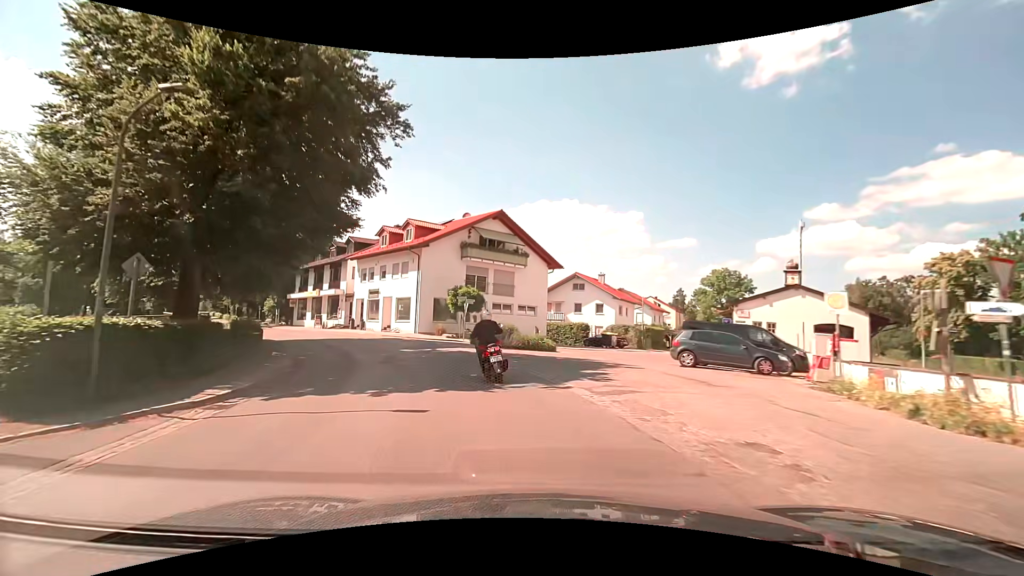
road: secondary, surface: asphalt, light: Day
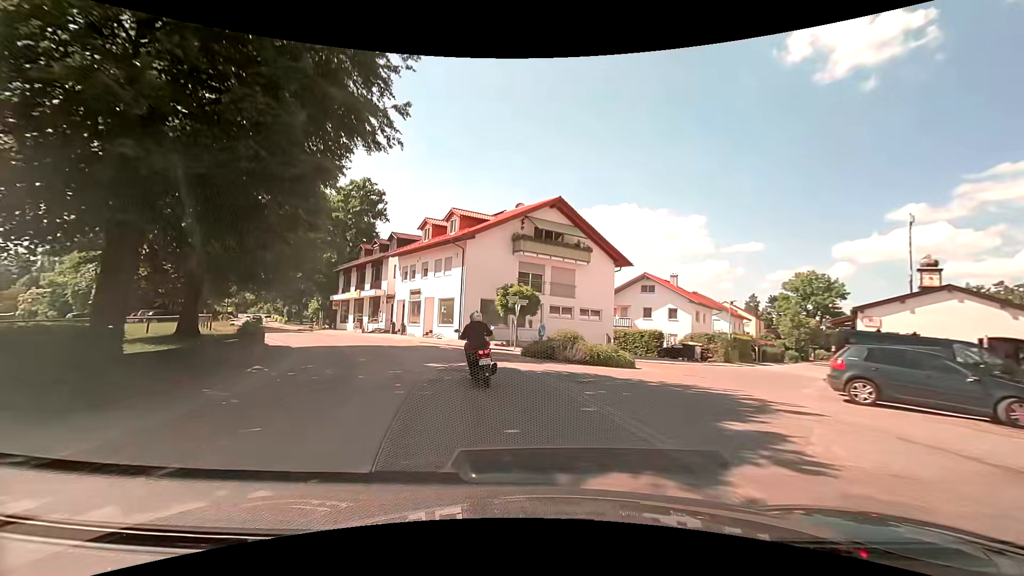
(-0.3, +6.3) m; -7°
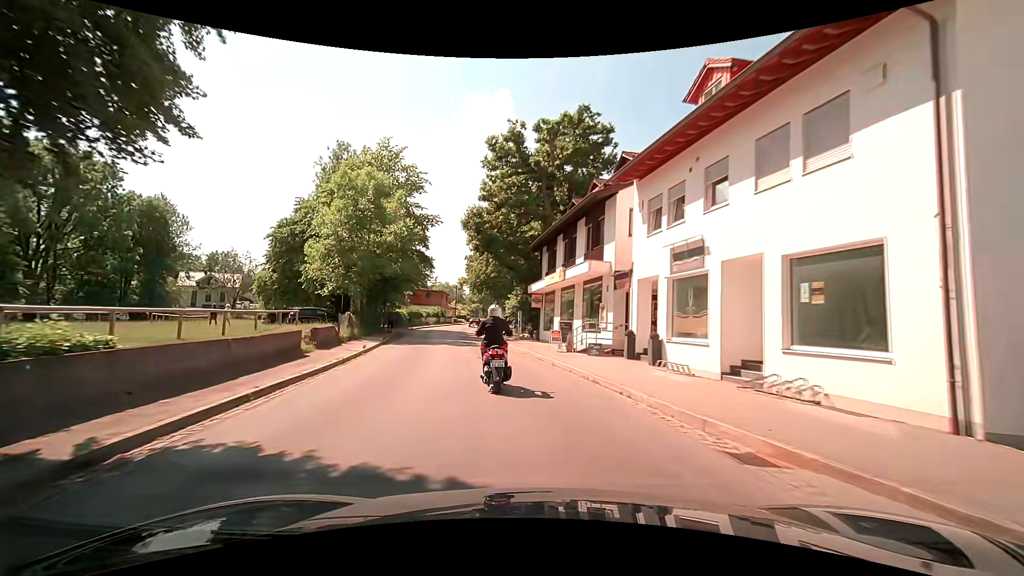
(-6.0, +24.4) m; -27°
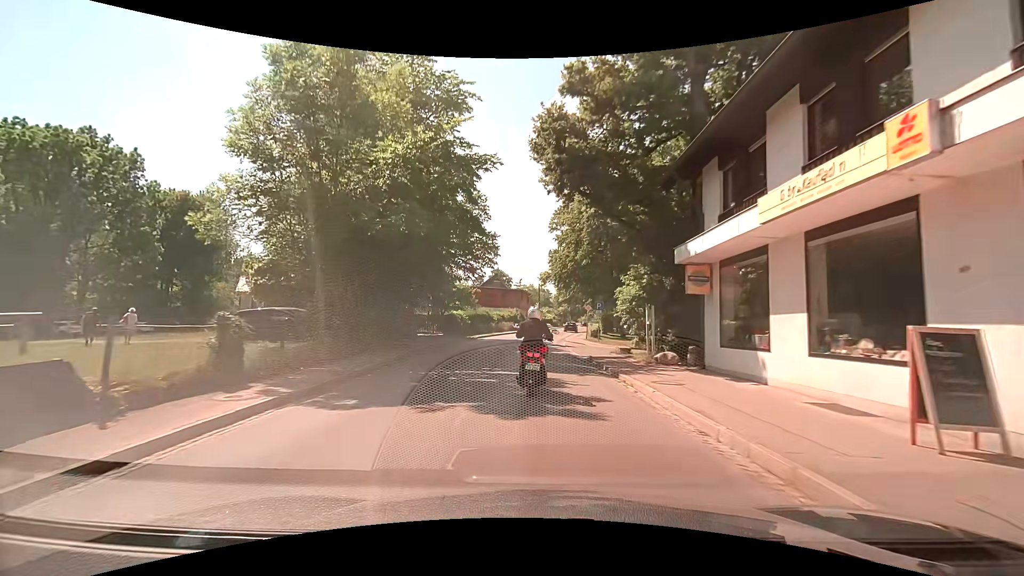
(-1.9, +18.1) m; -10°
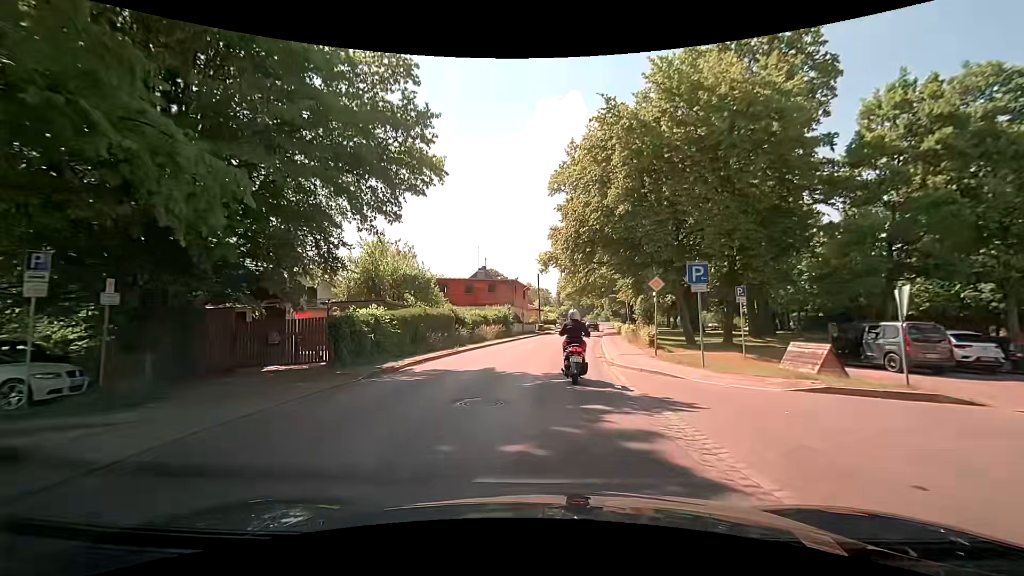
(-0.1, +22.9) m; 0°
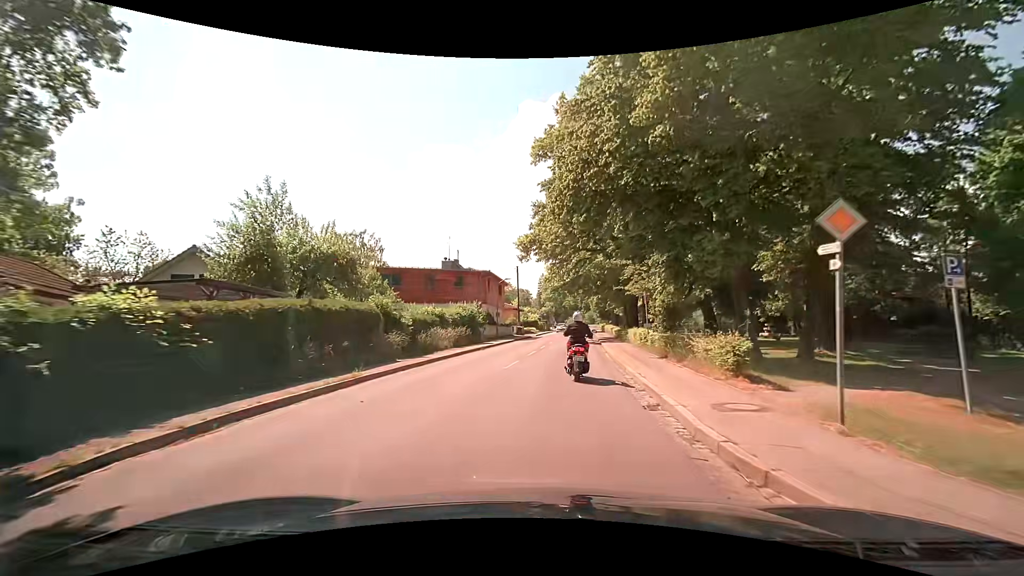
(+0.2, +11.7) m; +2°
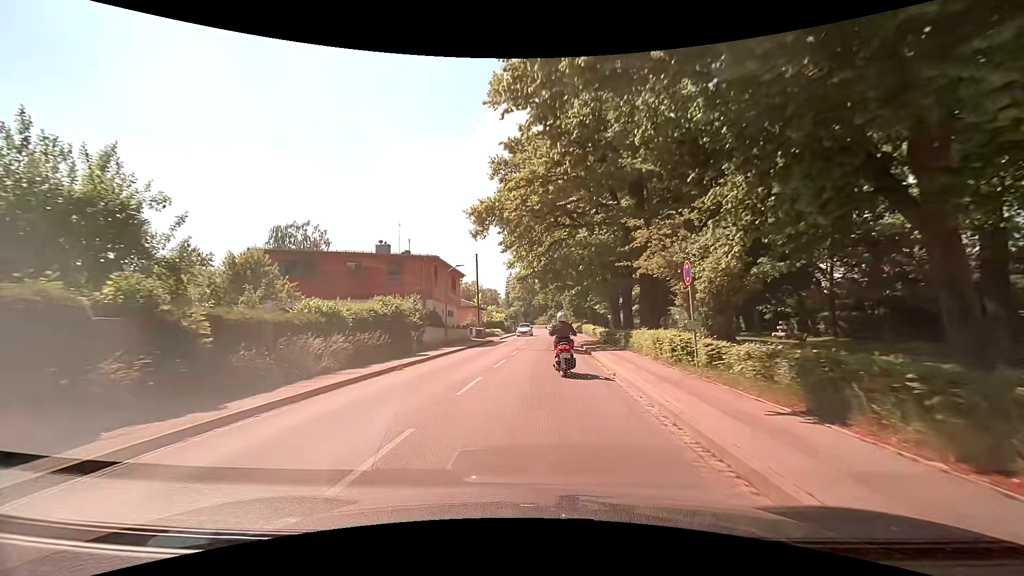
(+0.4, +11.6) m; +3°
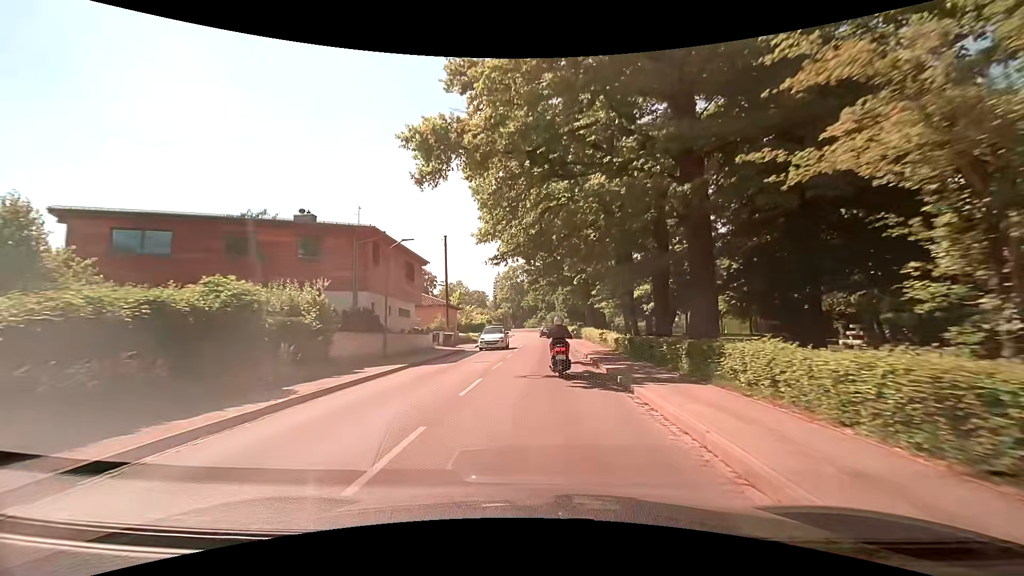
(+0.1, +12.0) m; +1°
(0, +10) (0, +20) (0, +30) (0, +40) (0, +50) (0, +60) (+1, +70) (+1, +80) (0, +90) (0, +100) m
